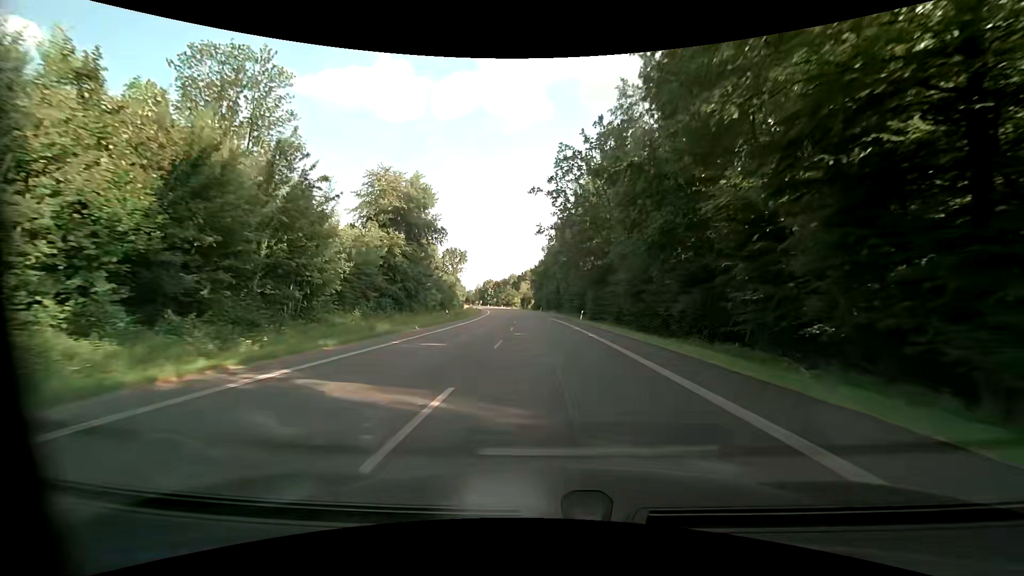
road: primary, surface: asphalt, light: Day
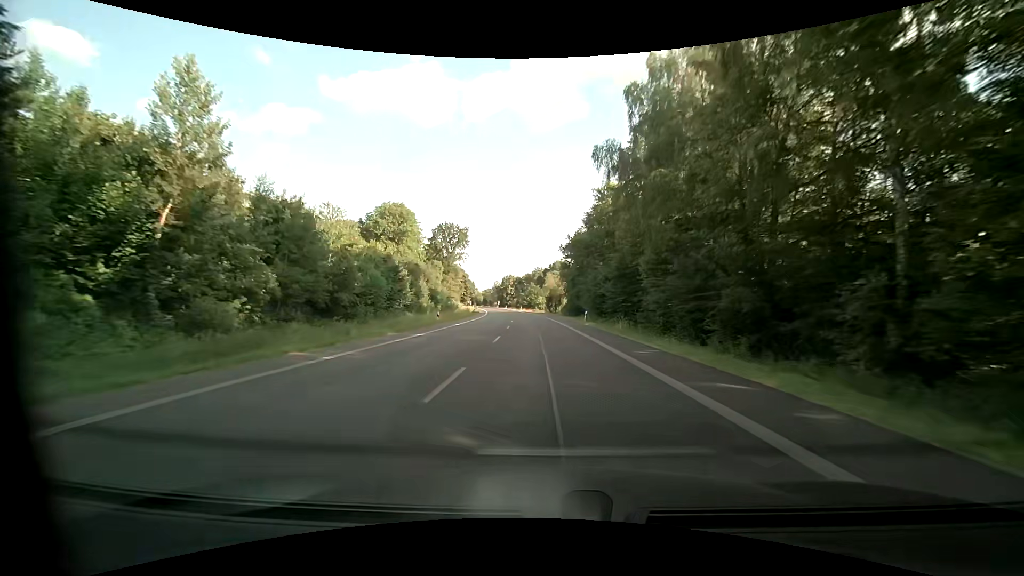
(-2.5, +56.2) m; -4°
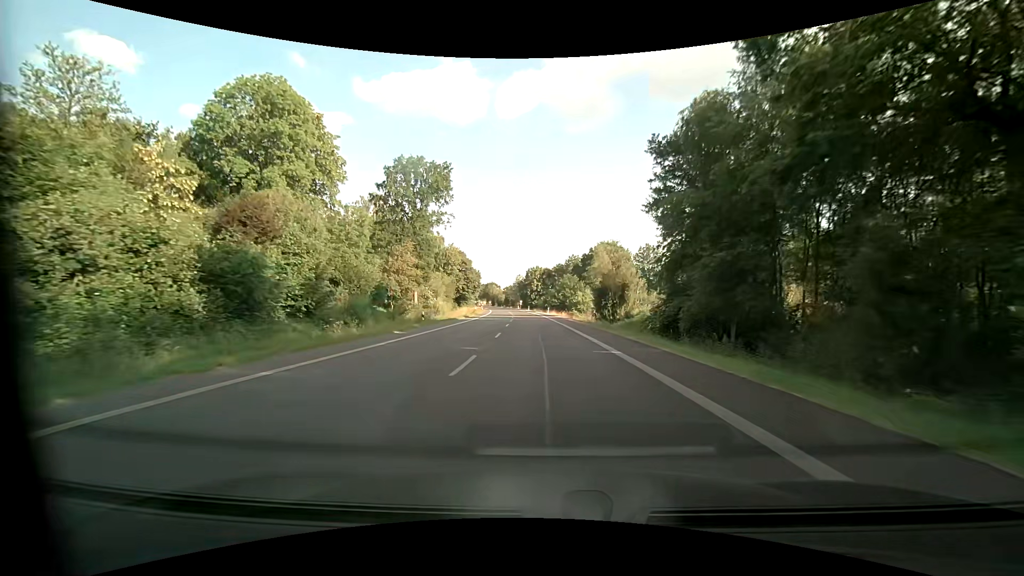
(-2.2, +56.2) m; -4°
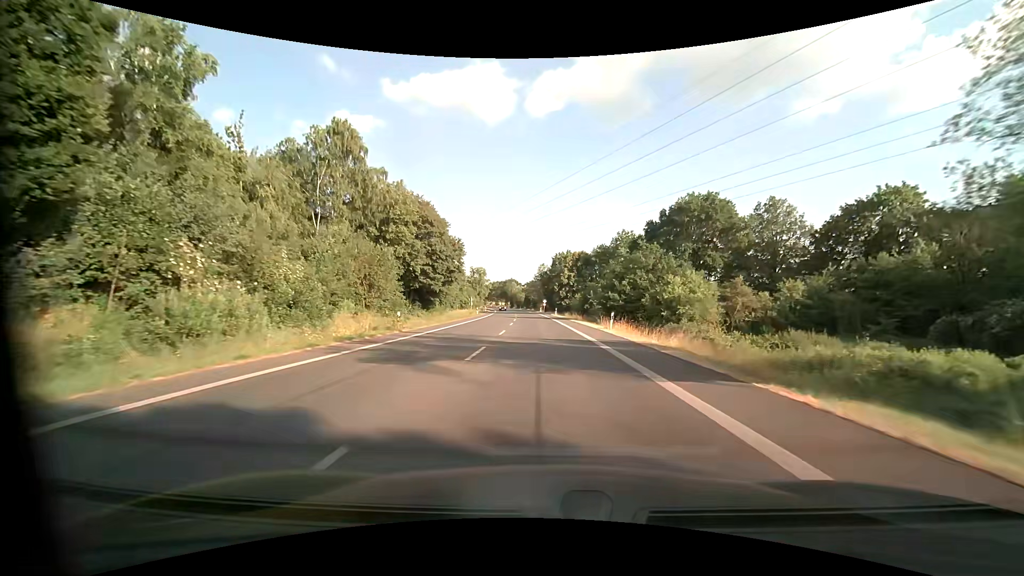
(-1.9, +56.2) m; -3°
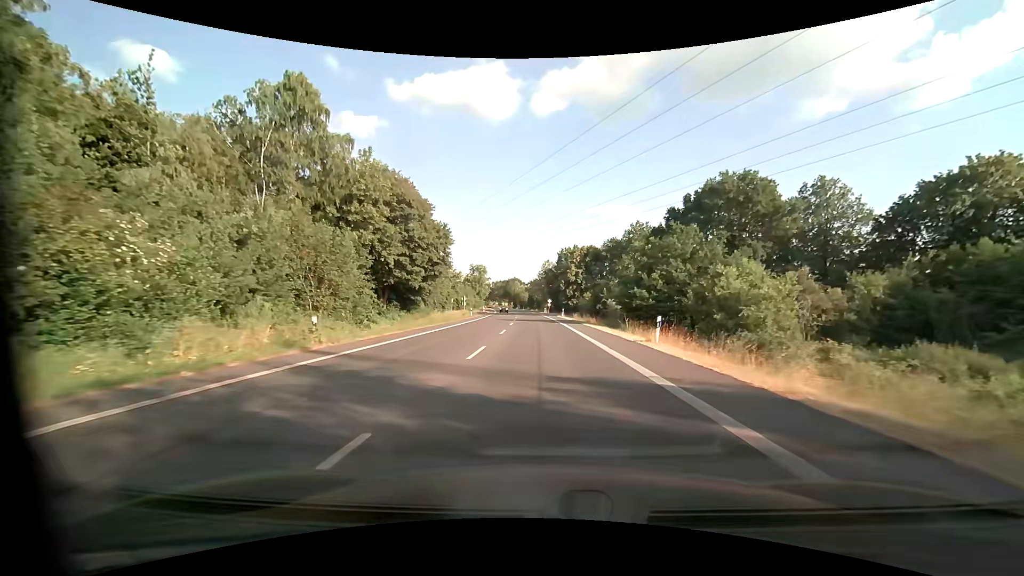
(-0.1, +11.3) m; 0°
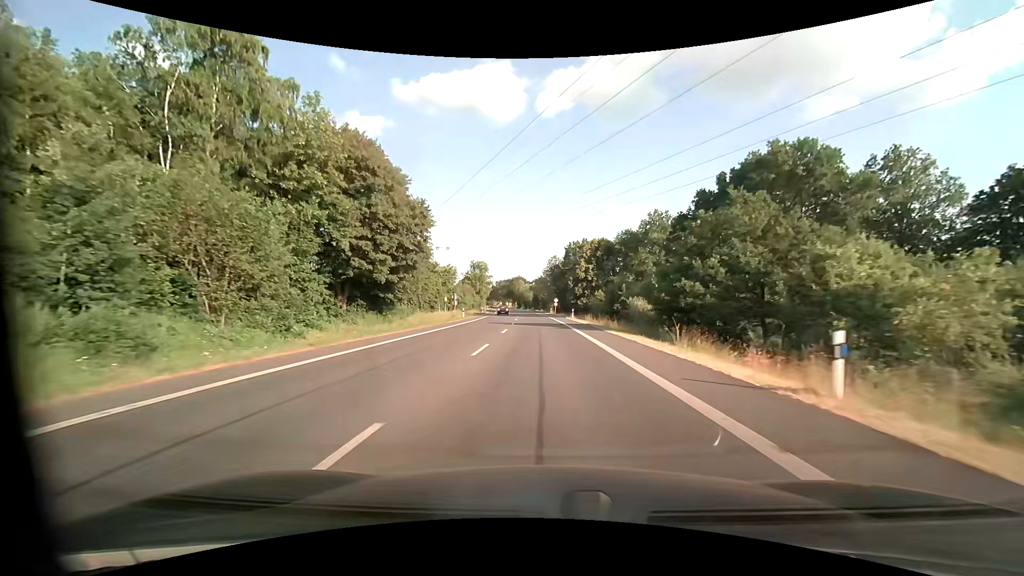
(-0.1, +11.3) m; -1°
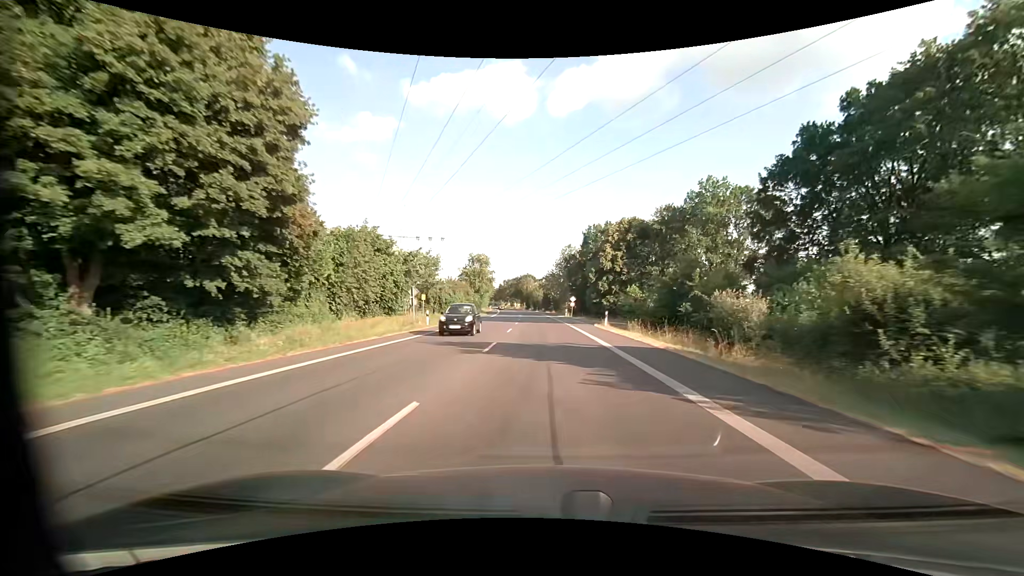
(-0.3, +22.5) m; -2°
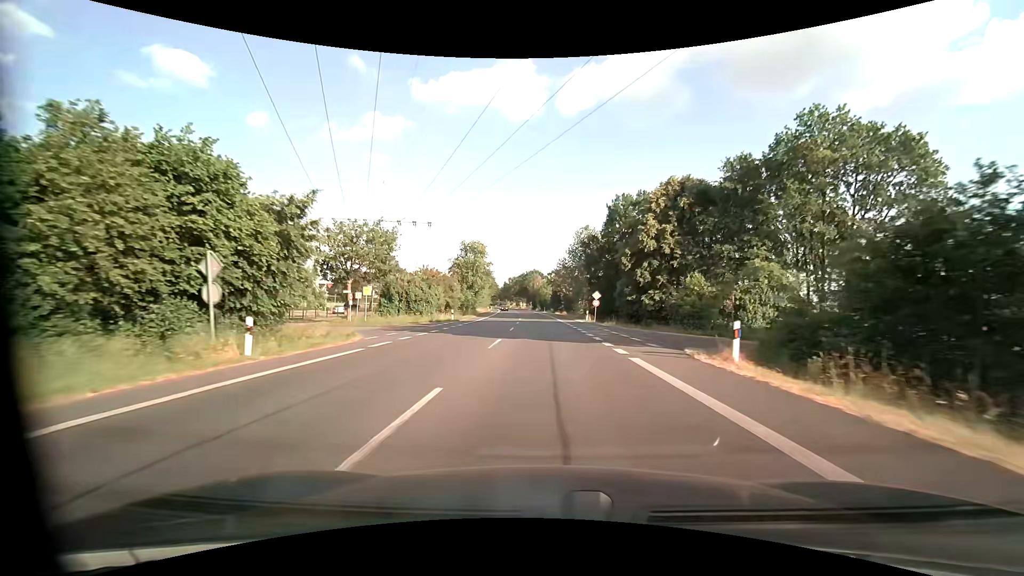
(-0.1, +22.5) m; -1°
(0, +10) (0, +20) (0, +30) (0, +40) (-1, +50) (-1, +60) (-2, +70) (-2, +80) (-3, +90) (-3, +100) m
